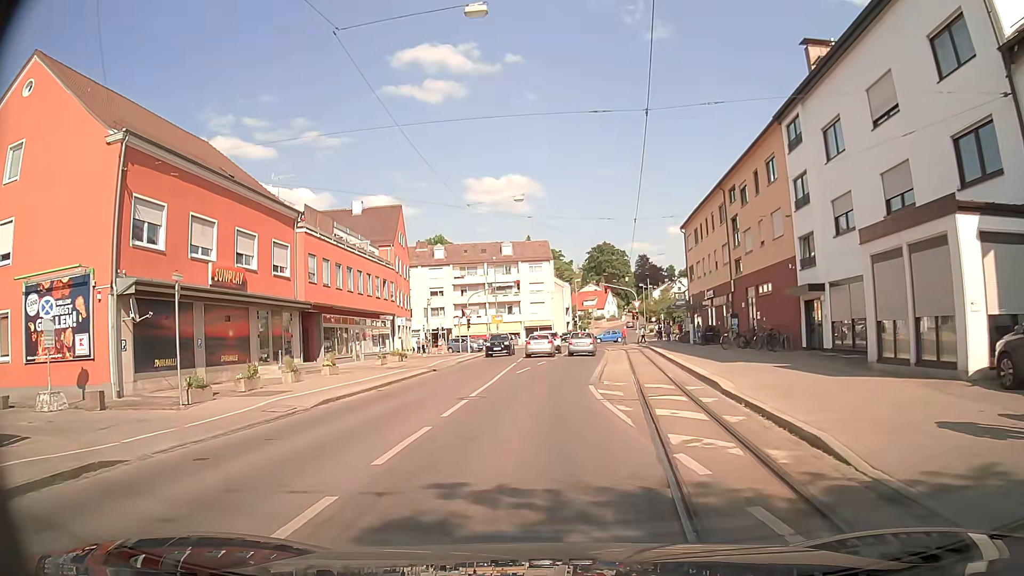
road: tertiary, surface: asphalt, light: Day
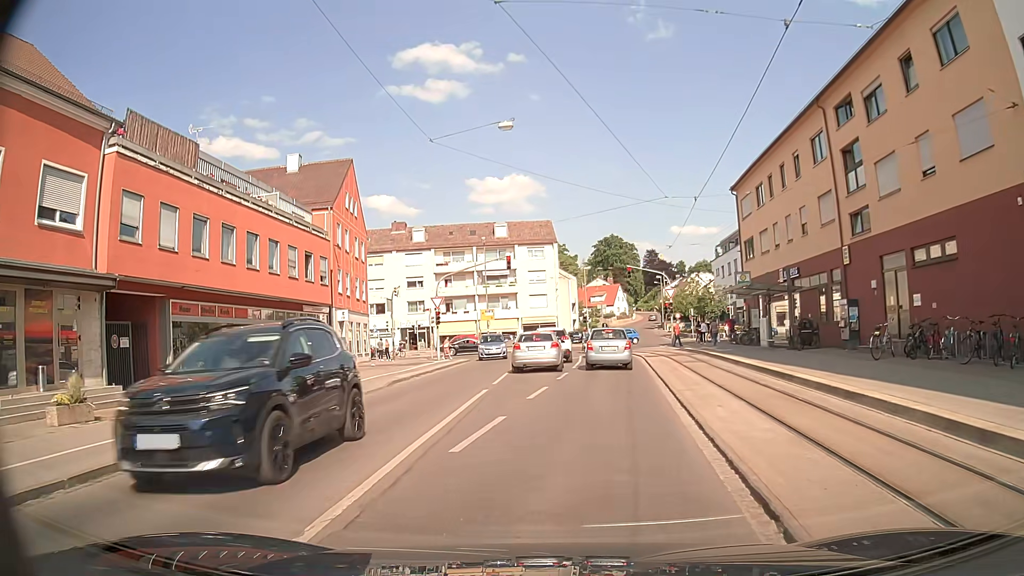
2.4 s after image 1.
(0.0, +17.0) m; +1°
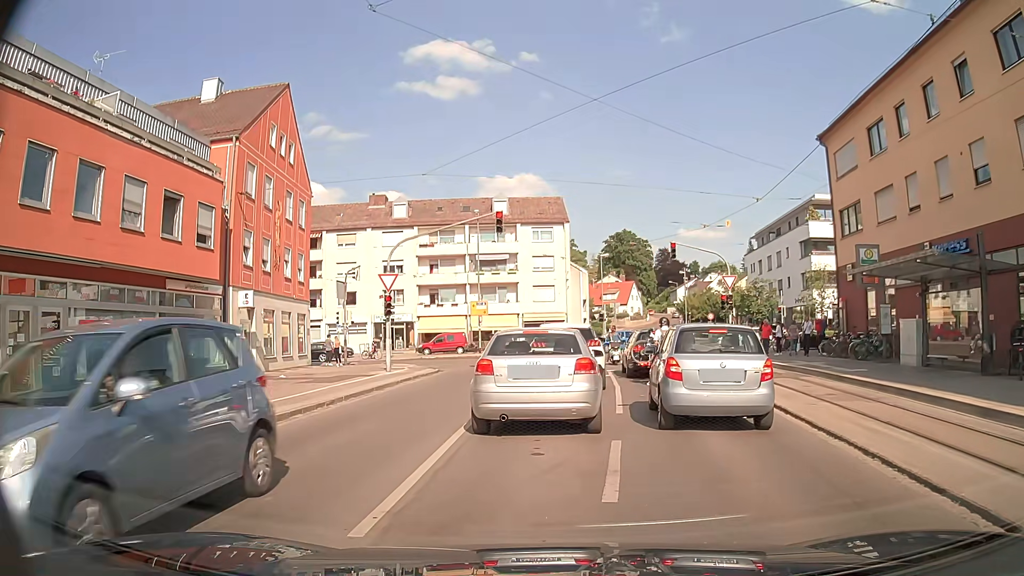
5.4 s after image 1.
(-0.3, +14.0) m; -1°
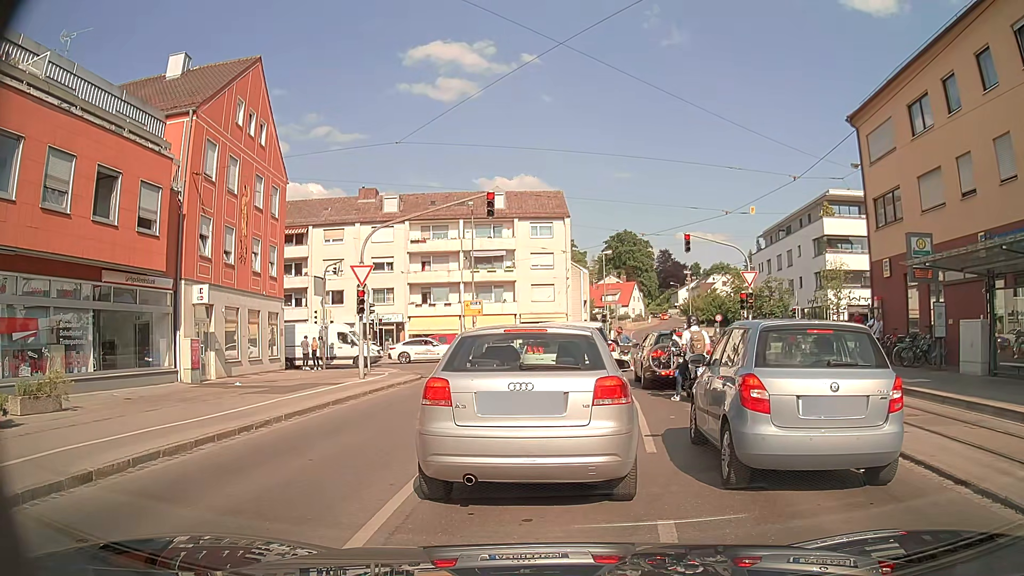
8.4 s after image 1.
(0.0, +3.6) m; +2°
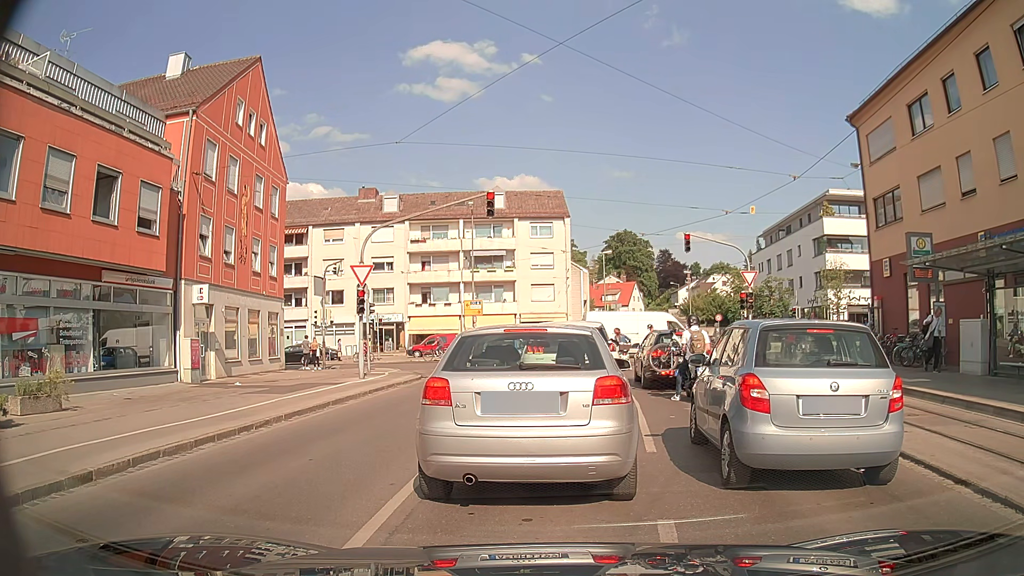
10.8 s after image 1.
(0.0, +0.1) m; 0°
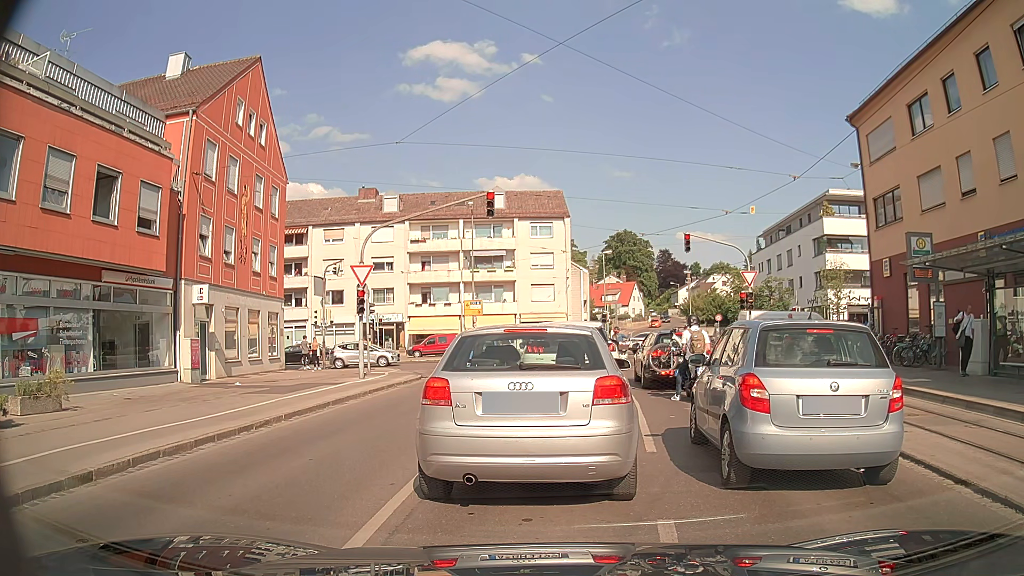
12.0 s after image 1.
(0.0, 0.0) m; 0°
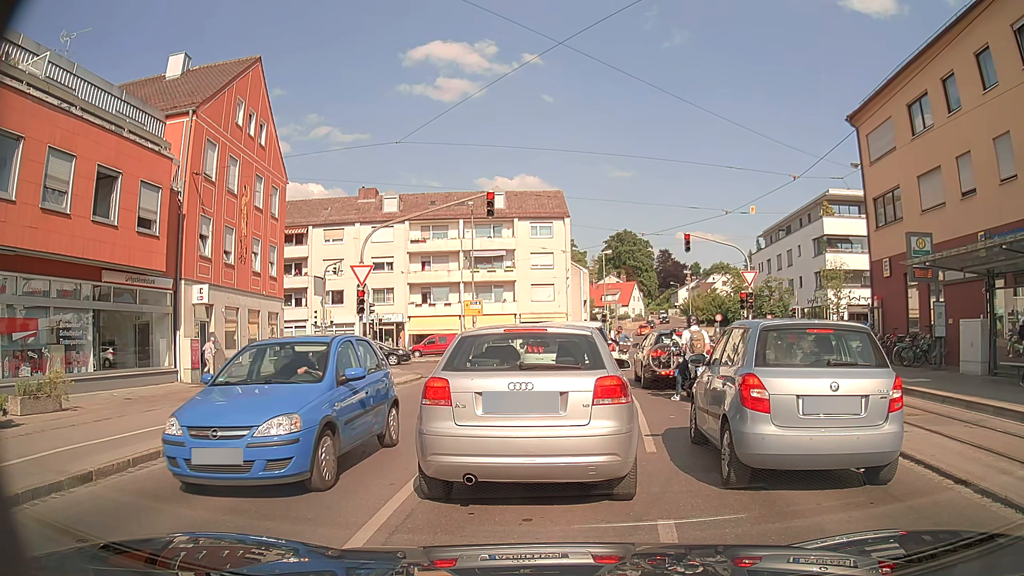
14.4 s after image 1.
(0.0, 0.0) m; 0°
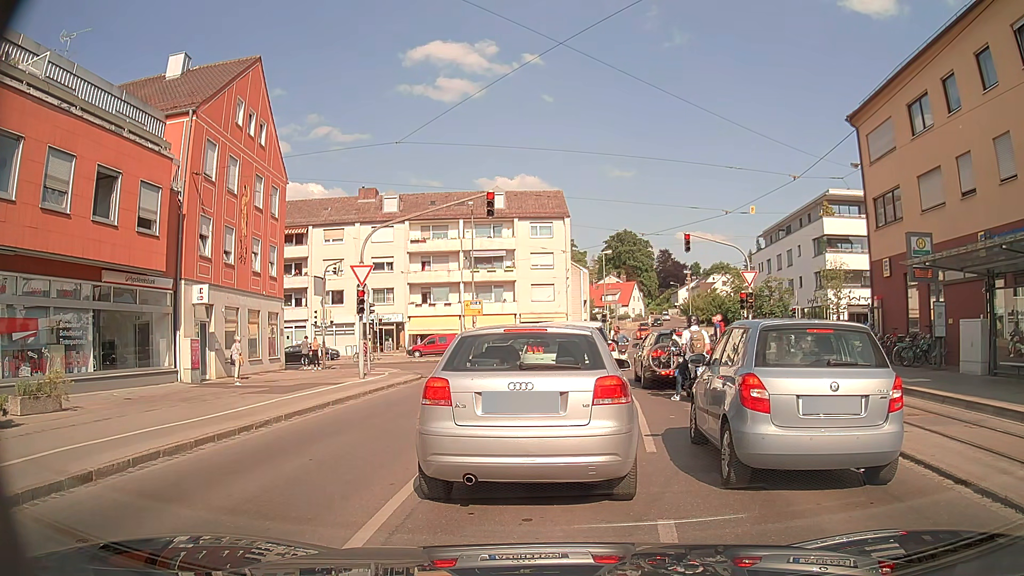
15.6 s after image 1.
(0.0, 0.0) m; 0°
(0, +10) (0, +20) (0, +30) (-2, +39) (-11, +45) (-21, +45) (-31, +44) (-40, +43) (-50, +41) (-60, +39) m
